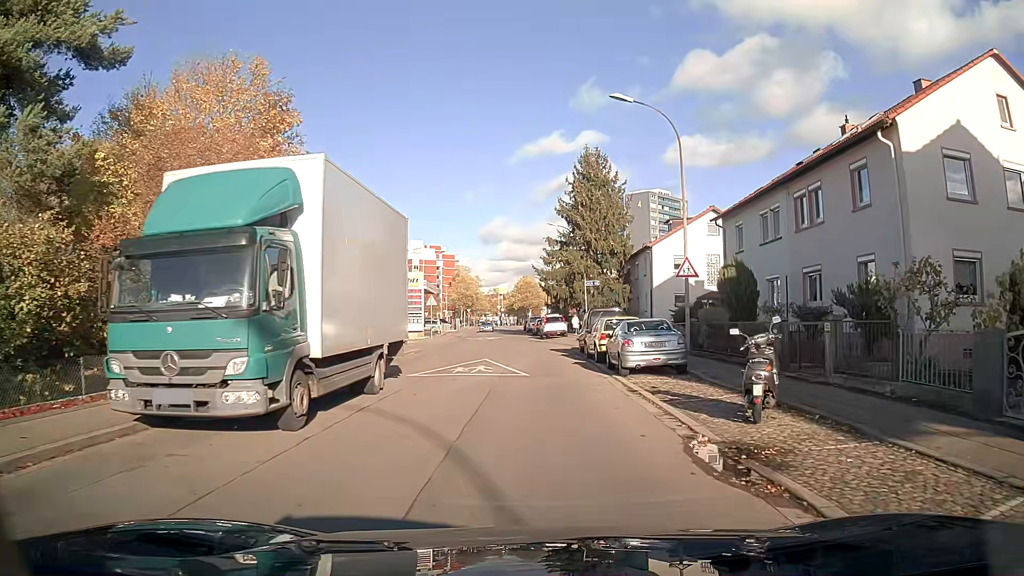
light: Day
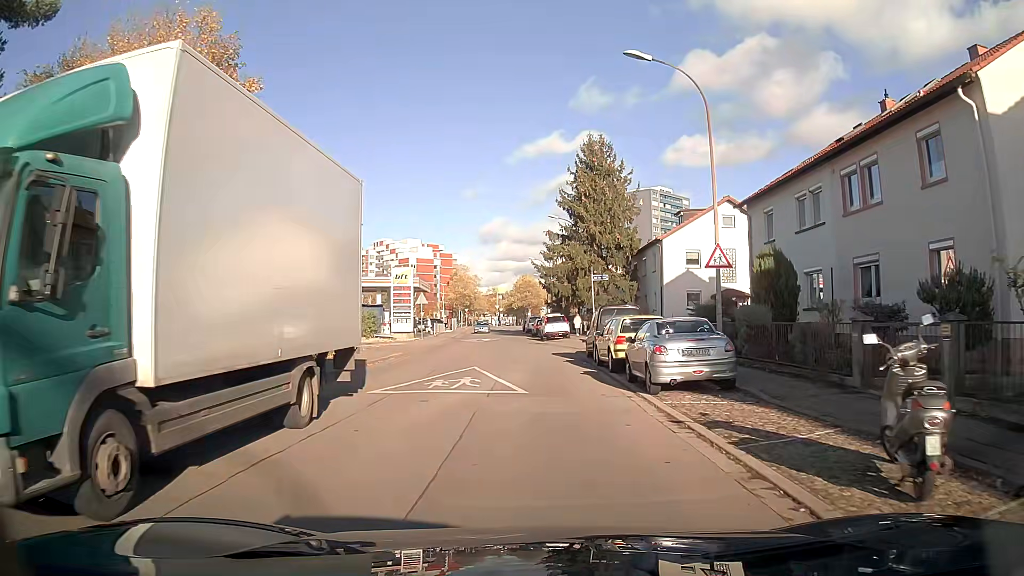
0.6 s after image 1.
(0.0, +4.0) m; 0°
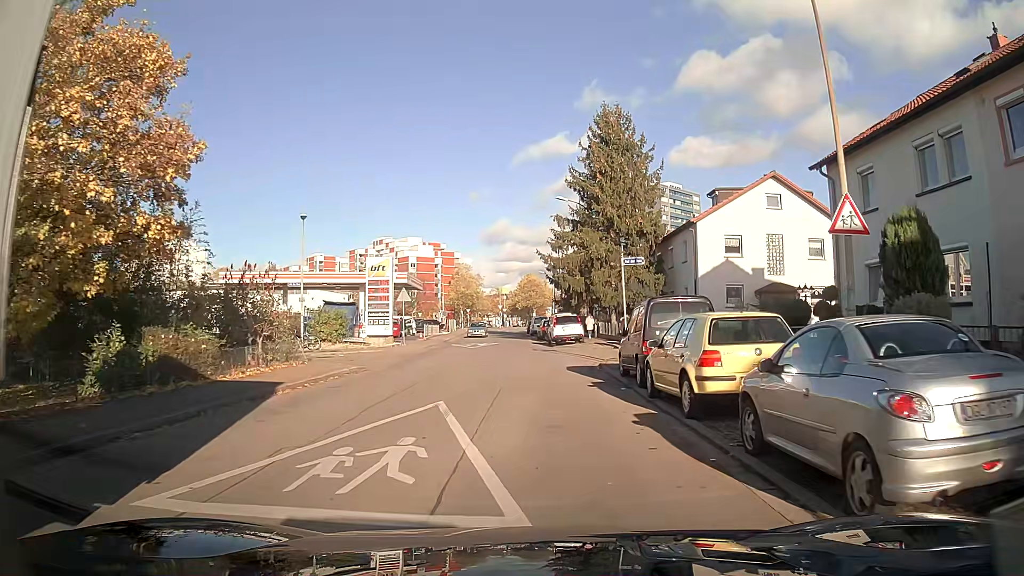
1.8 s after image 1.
(0.0, +8.0) m; 0°
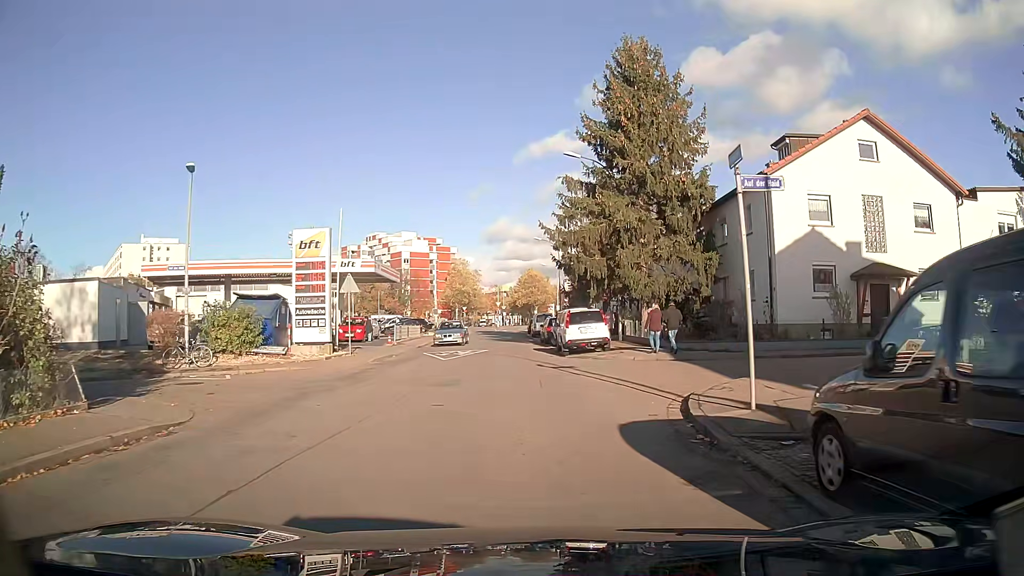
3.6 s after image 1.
(0.0, +11.4) m; 0°
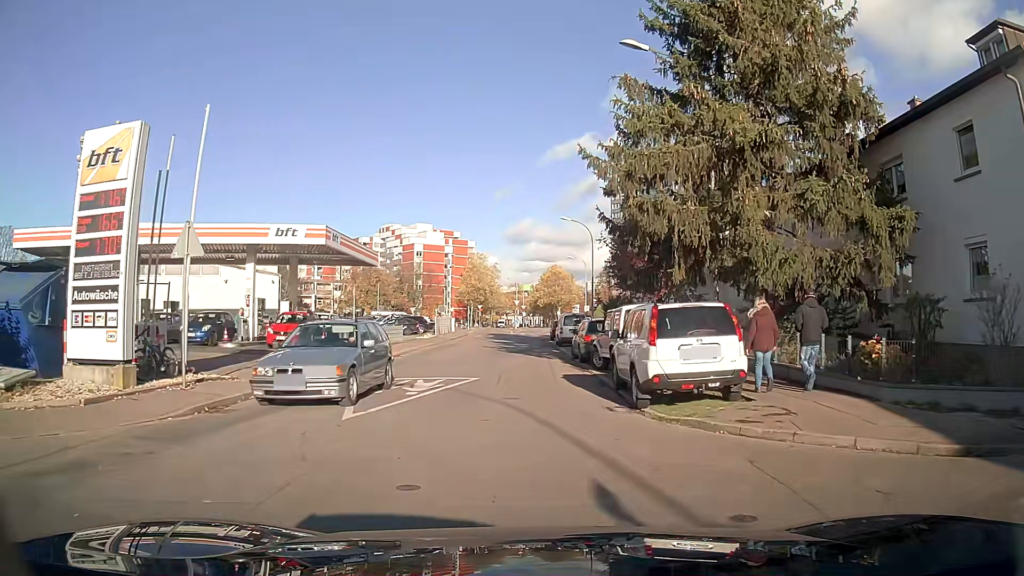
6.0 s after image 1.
(-0.2, +14.1) m; -2°
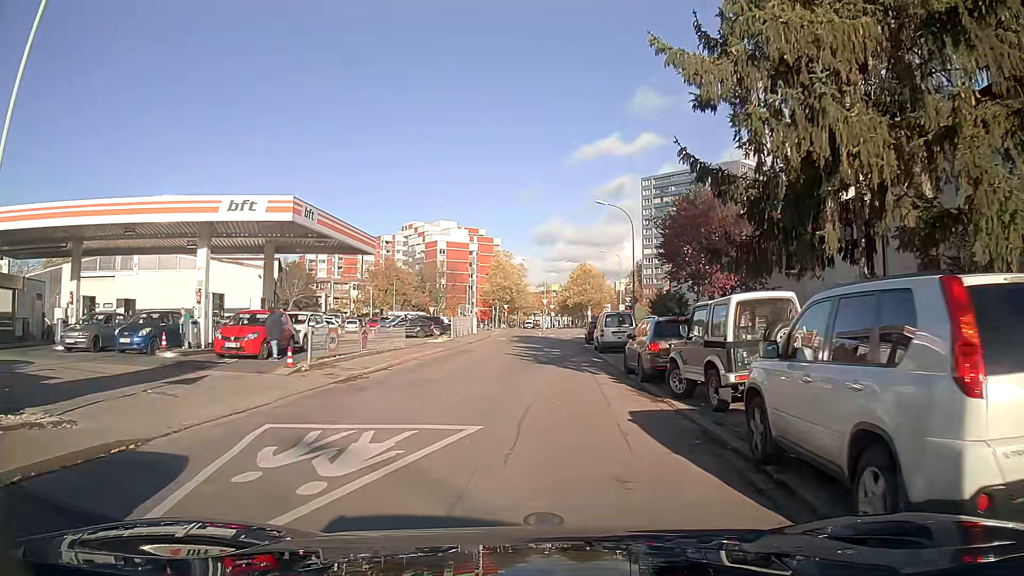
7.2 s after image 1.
(-0.1, +7.2) m; -1°
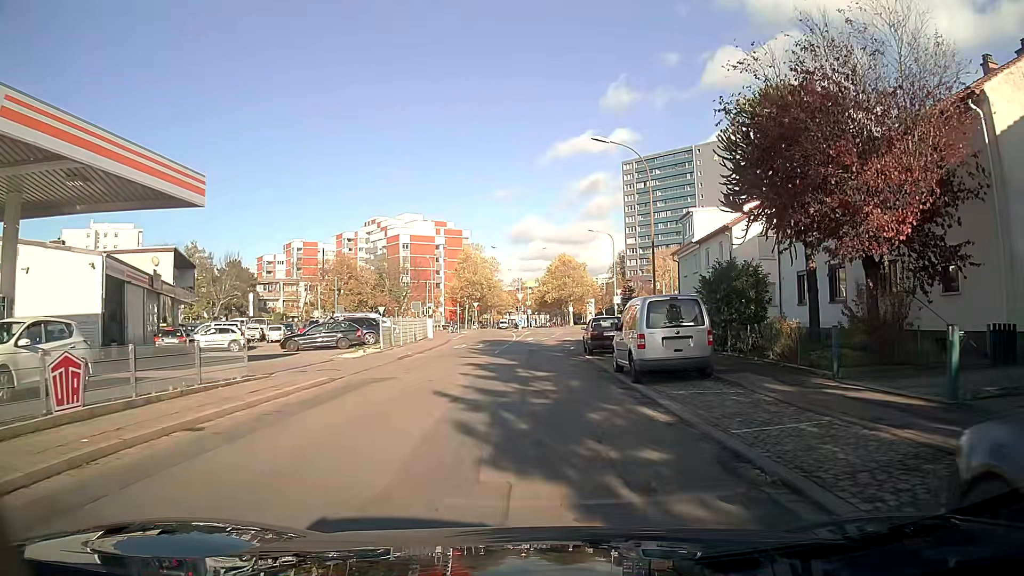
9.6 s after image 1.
(+0.2, +15.3) m; +2°
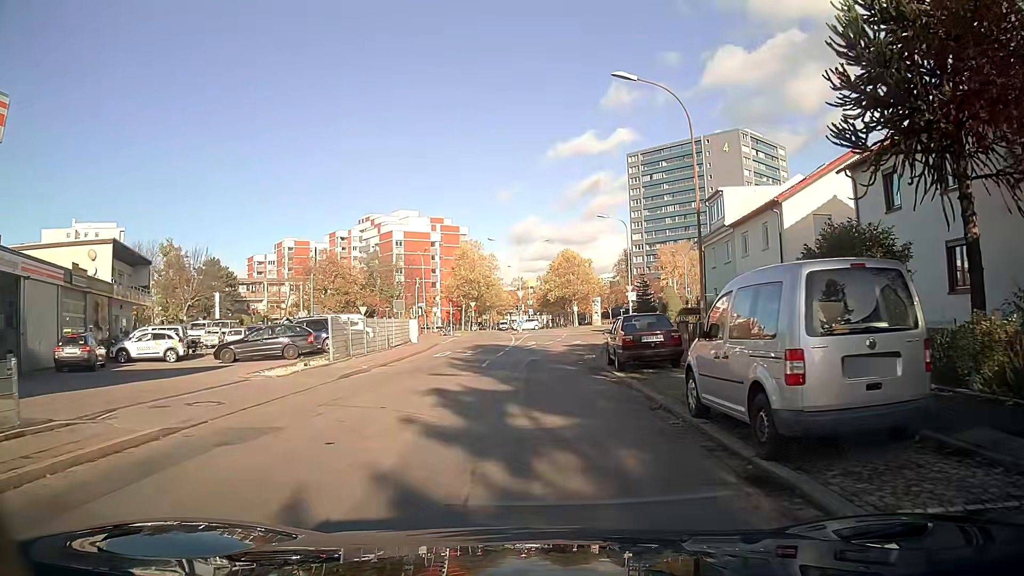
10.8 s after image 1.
(0.0, +8.1) m; 0°
